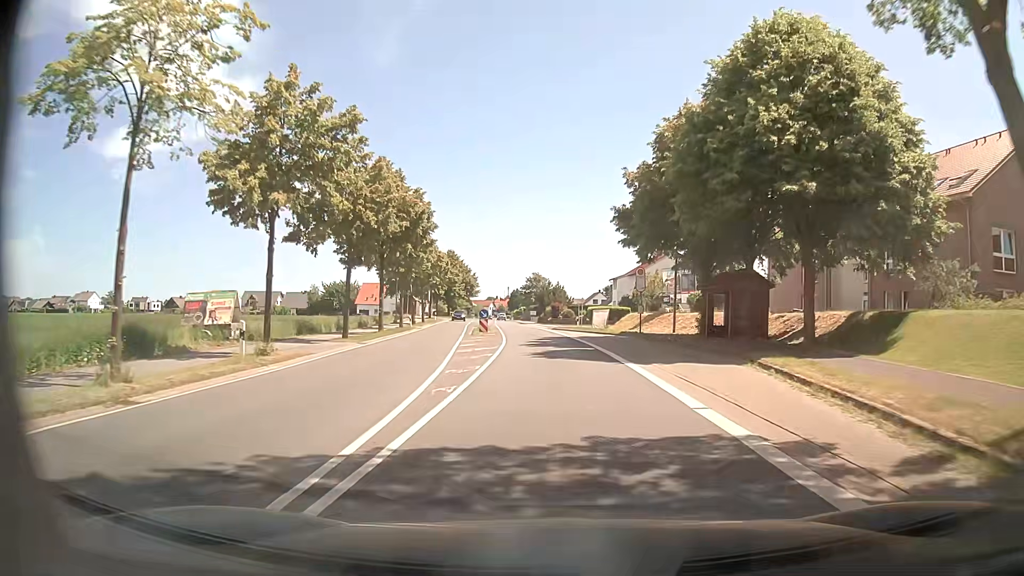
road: primary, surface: asphalt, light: Day
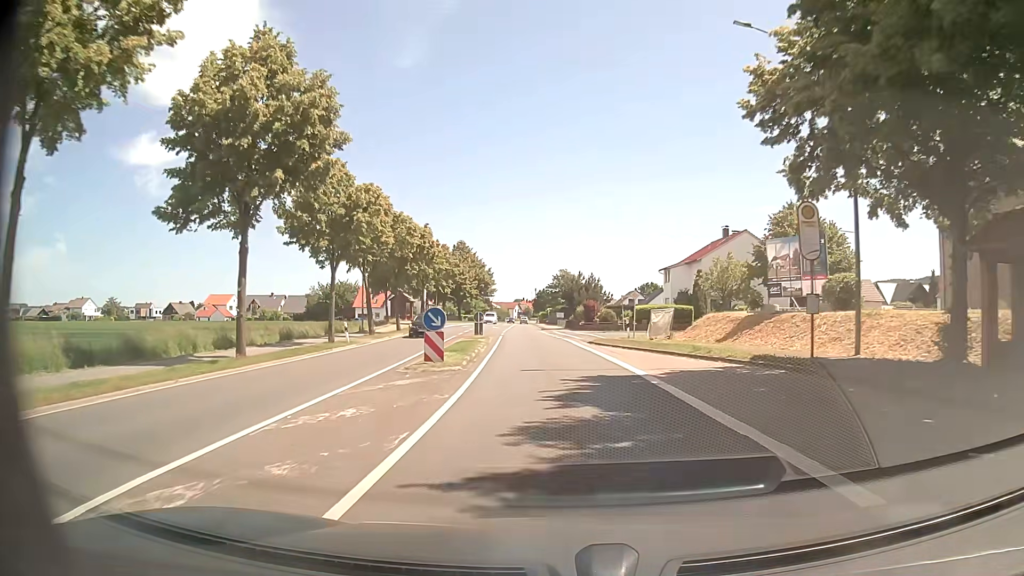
(-0.5, +23.2) m; -2°
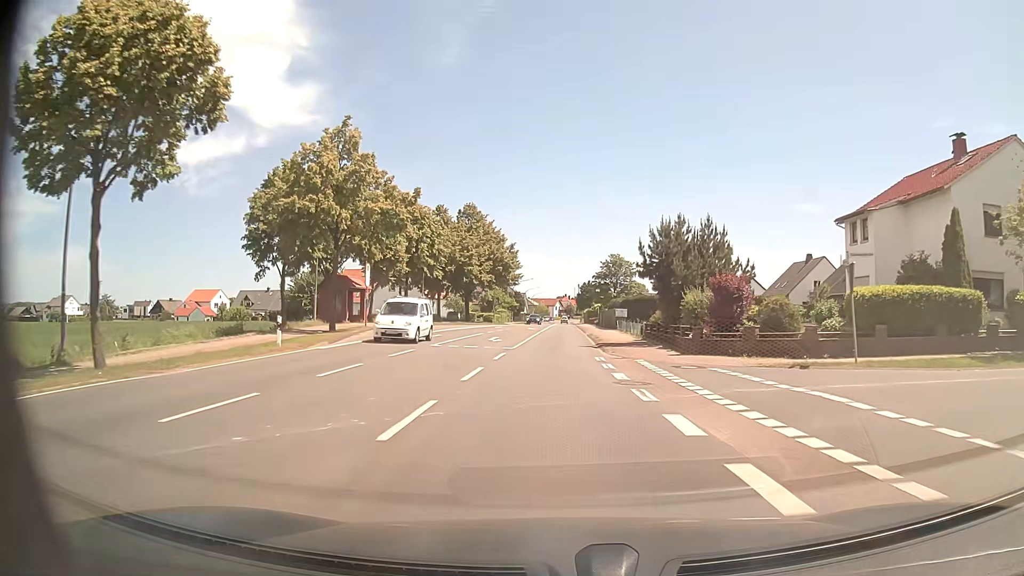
(-1.4, +38.8) m; -4°
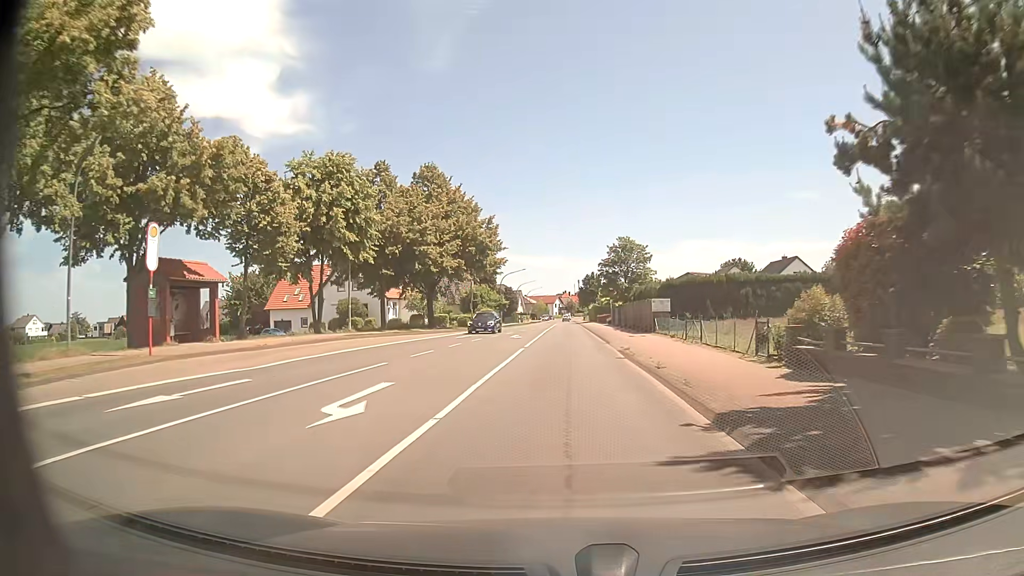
(-0.1, +23.4) m; 0°
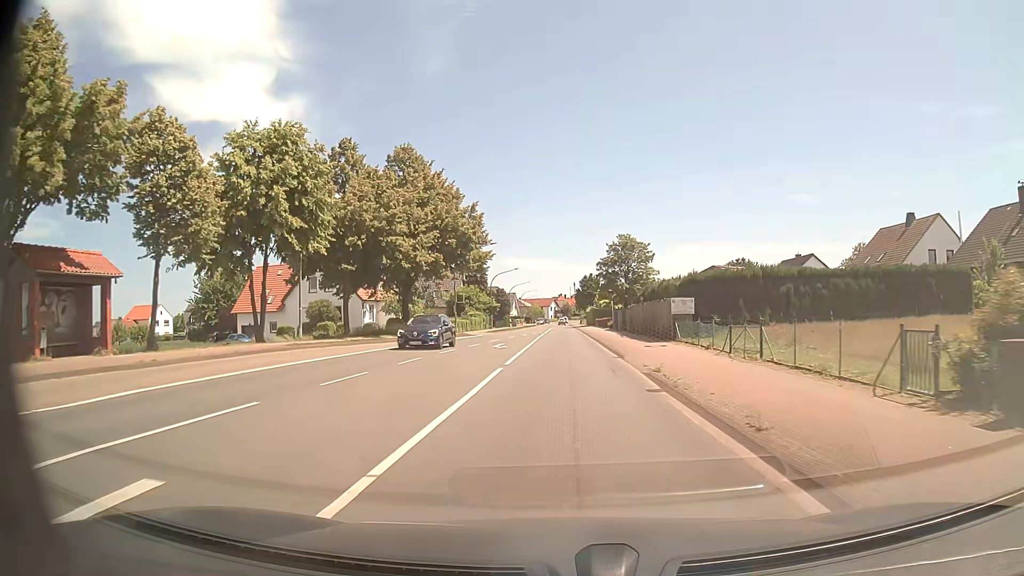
(0.0, +7.8) m; 0°
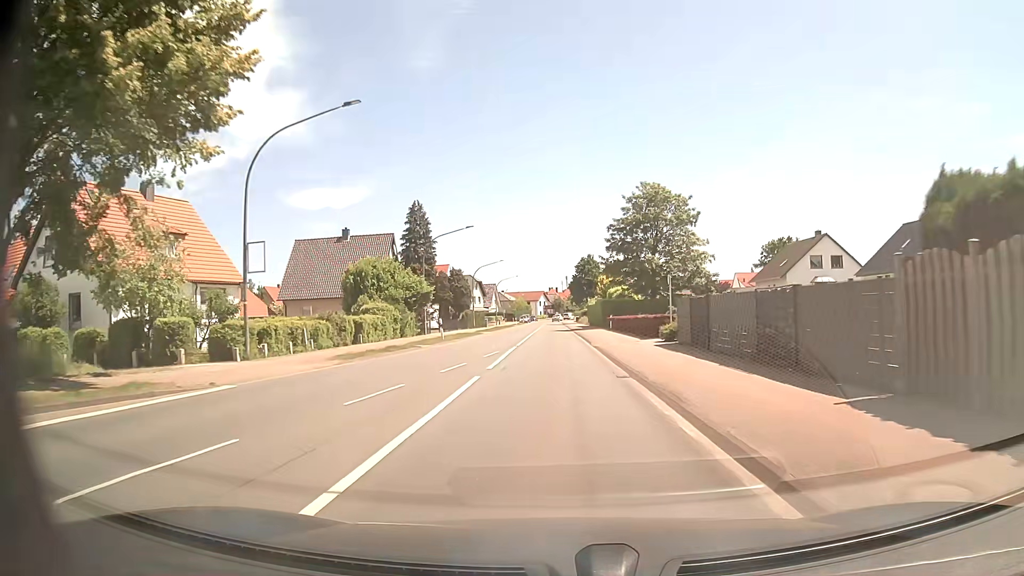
(+0.5, +39.1) m; +1°
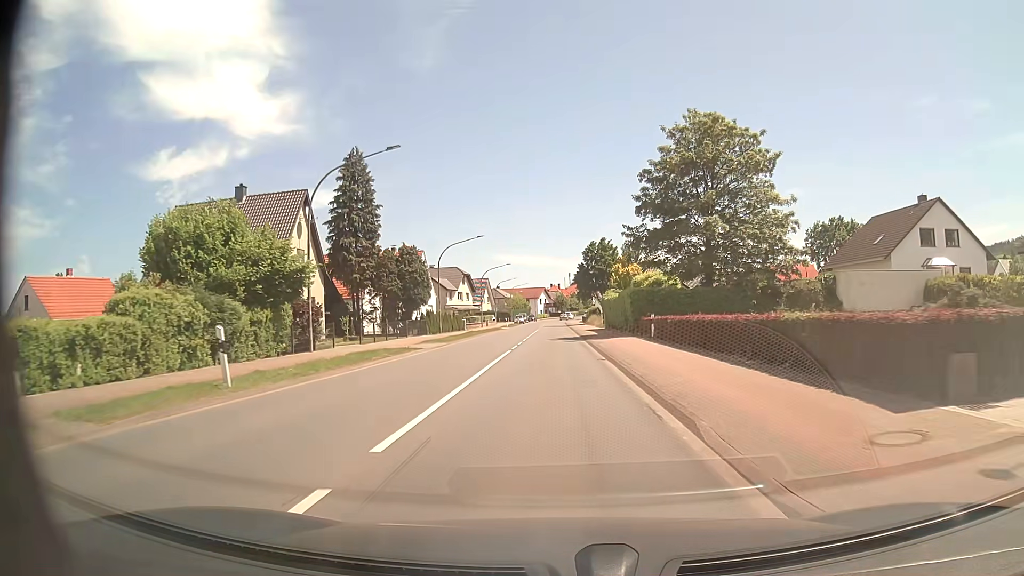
(-0.1, +23.5) m; -1°
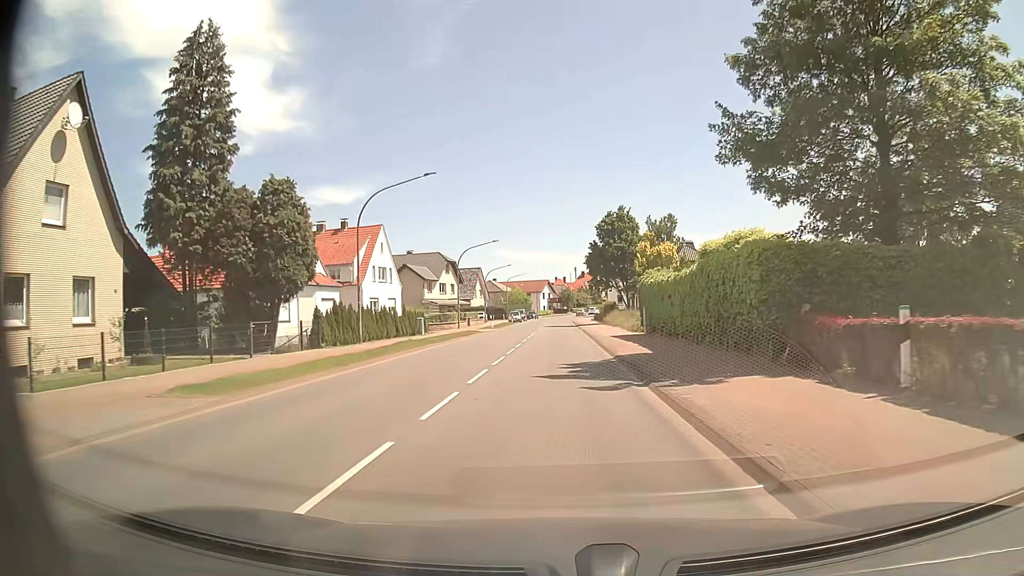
(-0.1, +23.5) m; 0°
(0, +10) (0, +20) (0, +30) (0, +40) (0, +50) (0, +60) (0, +70) (0, +80) (0, +90) (0, +100) m
